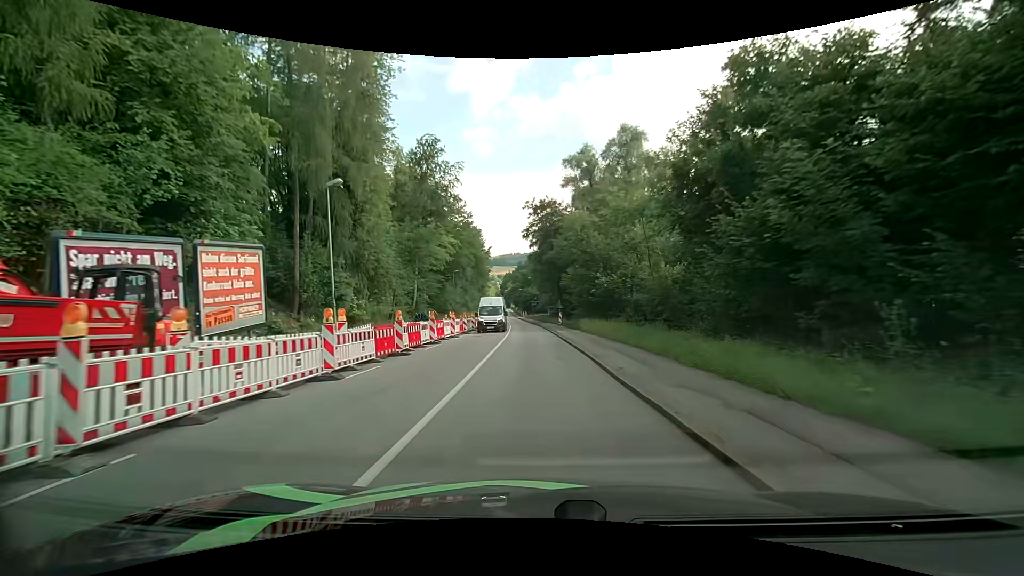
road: tertiary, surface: asphalt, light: Day
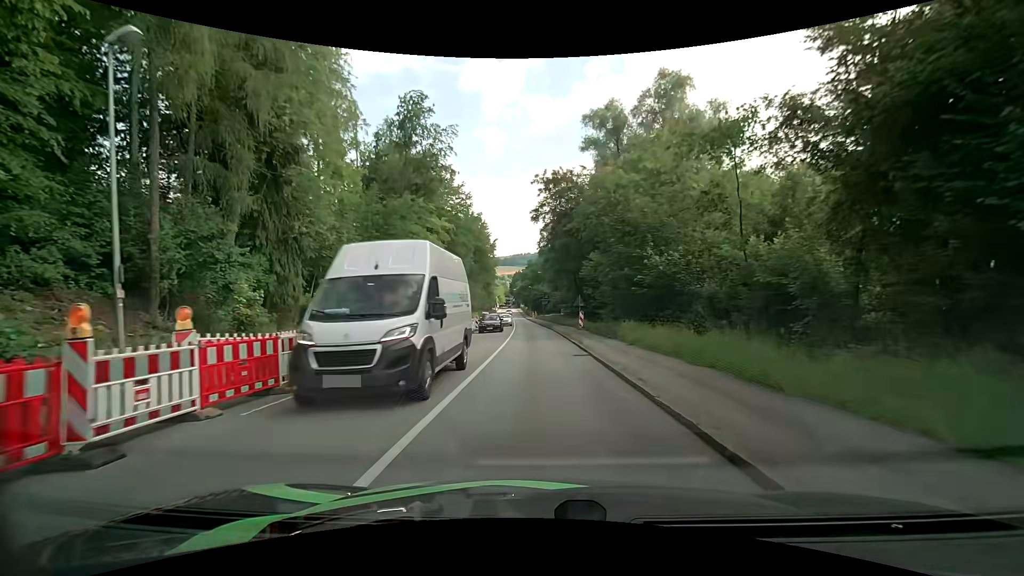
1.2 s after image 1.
(-0.1, +13.1) m; -1°
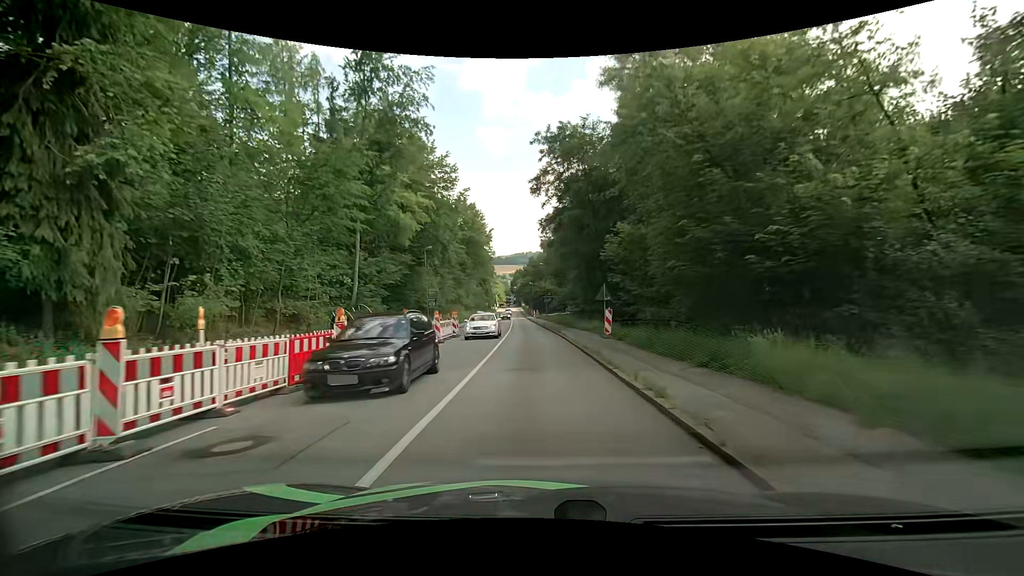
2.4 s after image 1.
(+0.1, +12.8) m; 0°
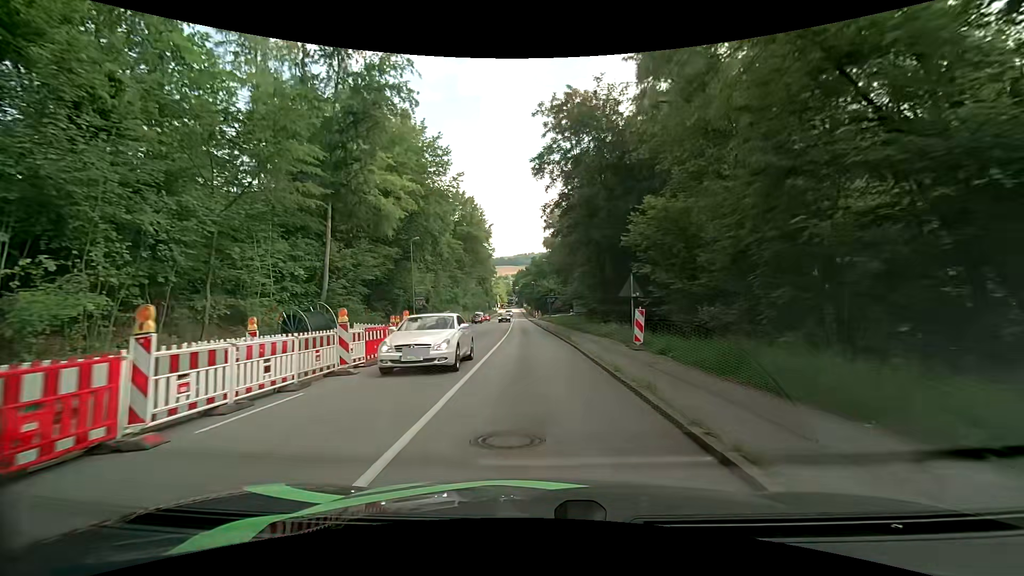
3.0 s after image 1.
(0.0, +6.3) m; -1°
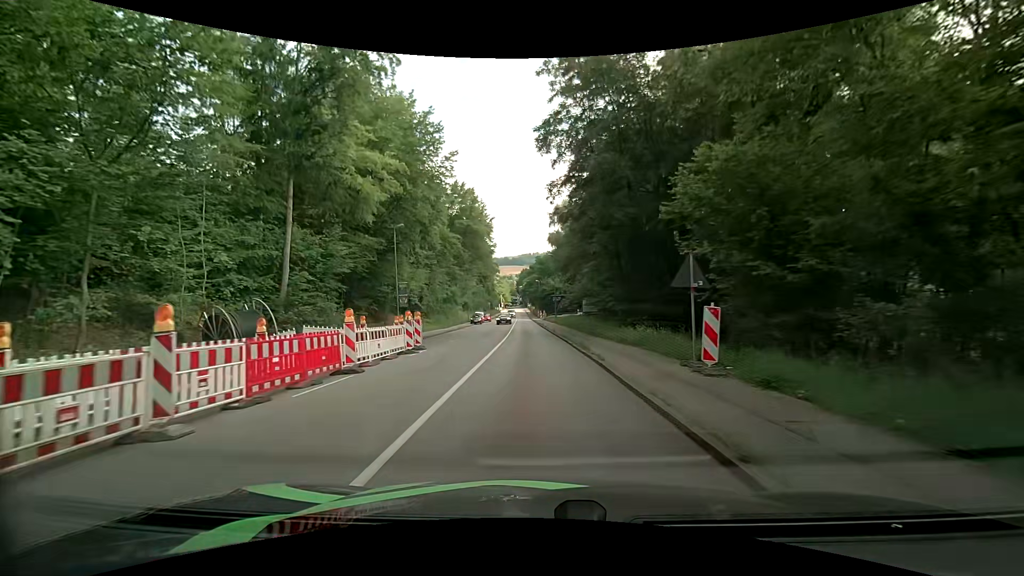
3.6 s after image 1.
(+0.1, +6.2) m; 0°
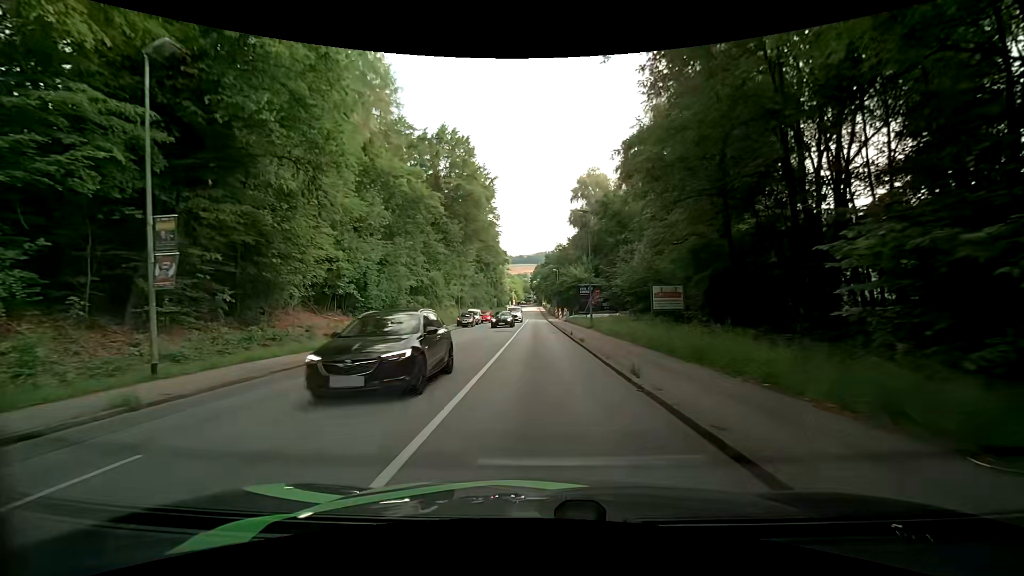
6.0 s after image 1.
(-0.3, +24.7) m; -2°
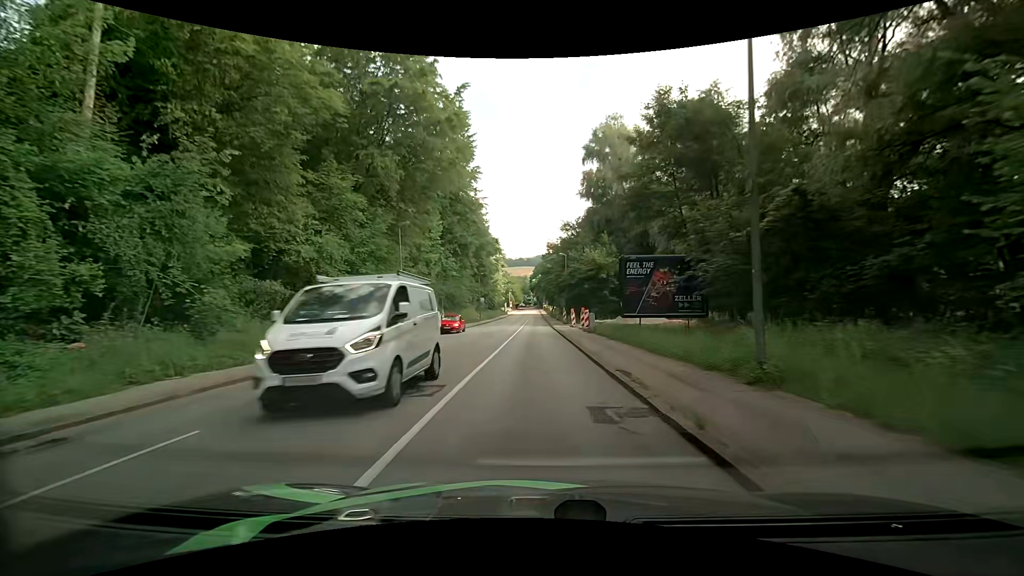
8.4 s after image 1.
(+0.1, +25.9) m; +1°
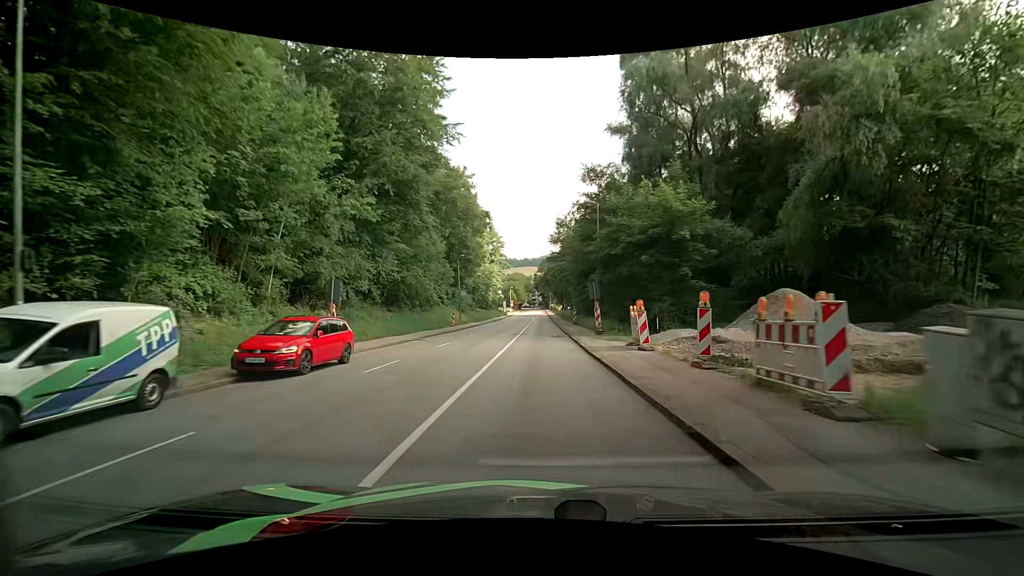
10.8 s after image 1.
(-0.4, +27.3) m; -1°
(0, +10) (0, +20) (0, +30) (0, +40) (0, +50) (0, +60) (0, +70) (0, +80) (0, +90) (0, +100) m
